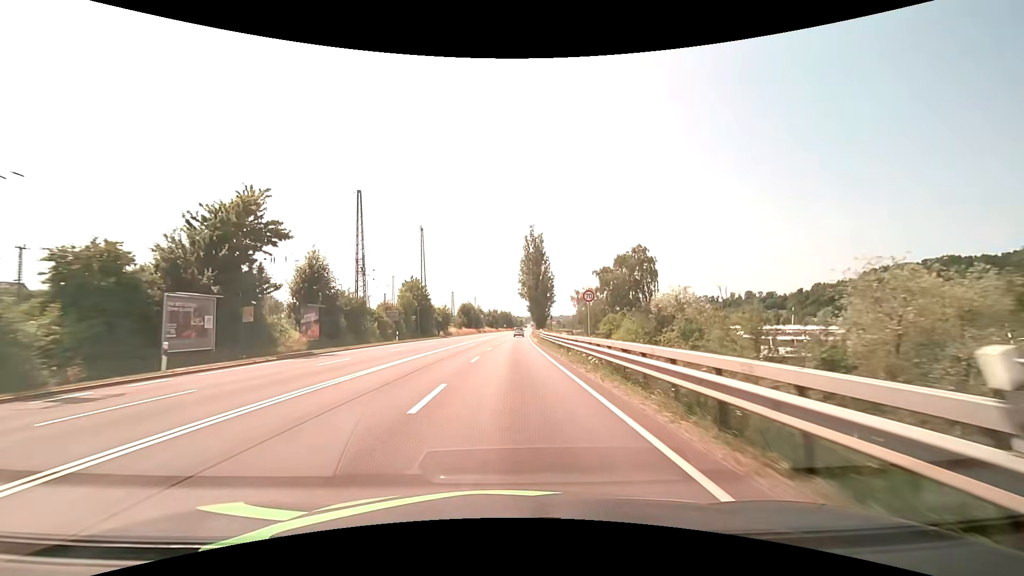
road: primary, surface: asphalt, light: Day
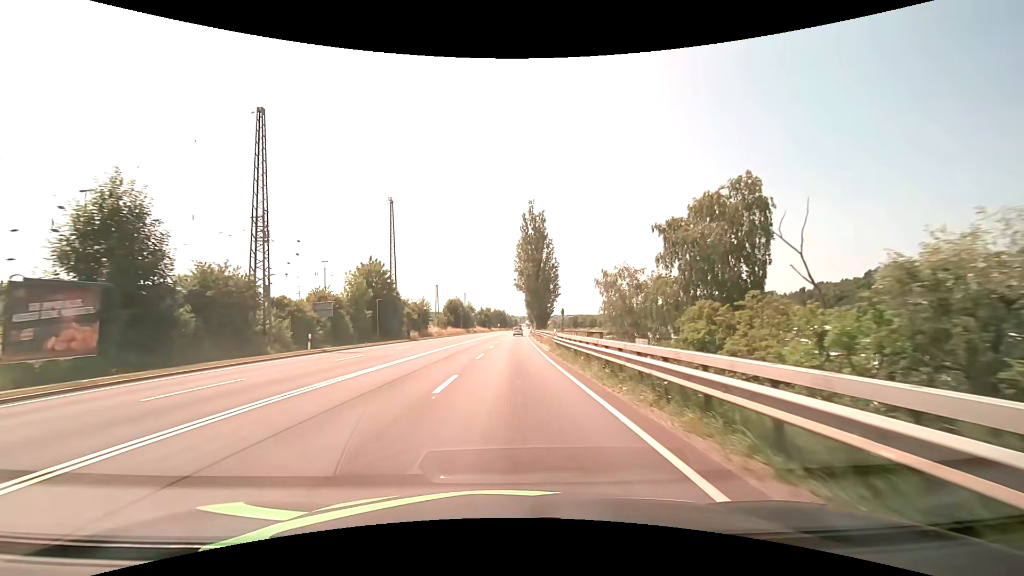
(+0.1, +21.4) m; +1°
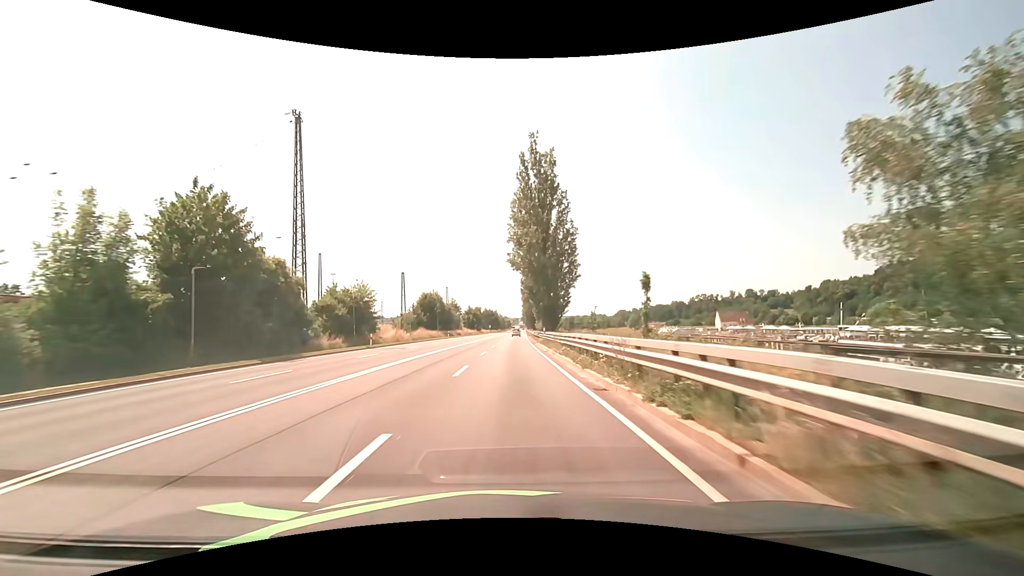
(+0.3, +32.2) m; +1°
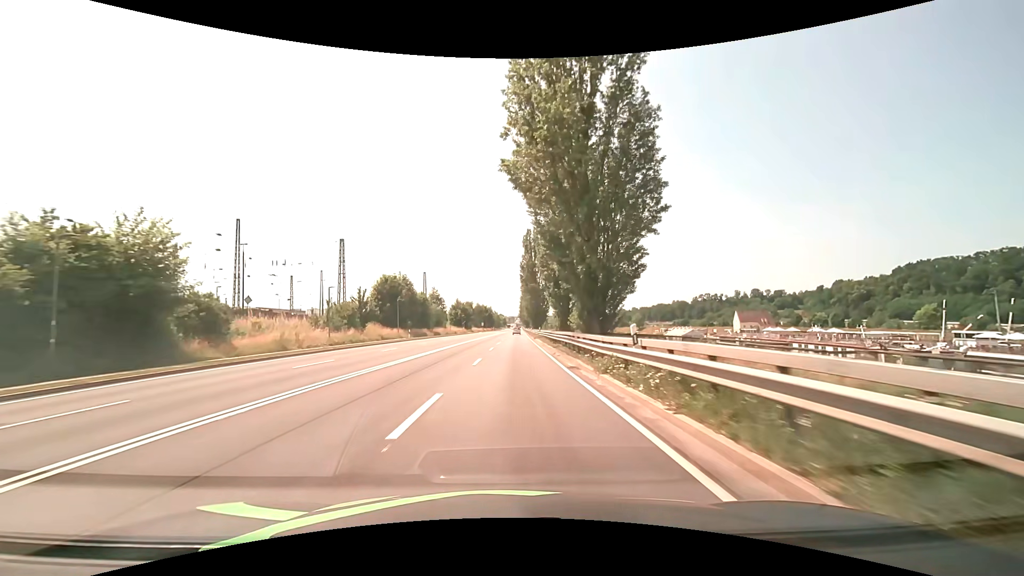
(+0.1, +32.2) m; +1°
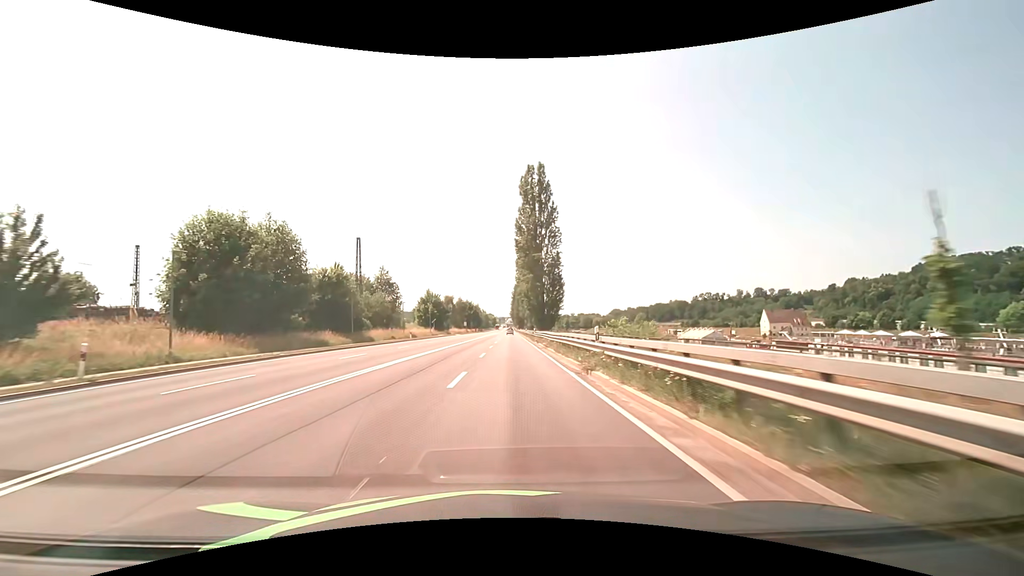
(+0.4, +42.9) m; +1°
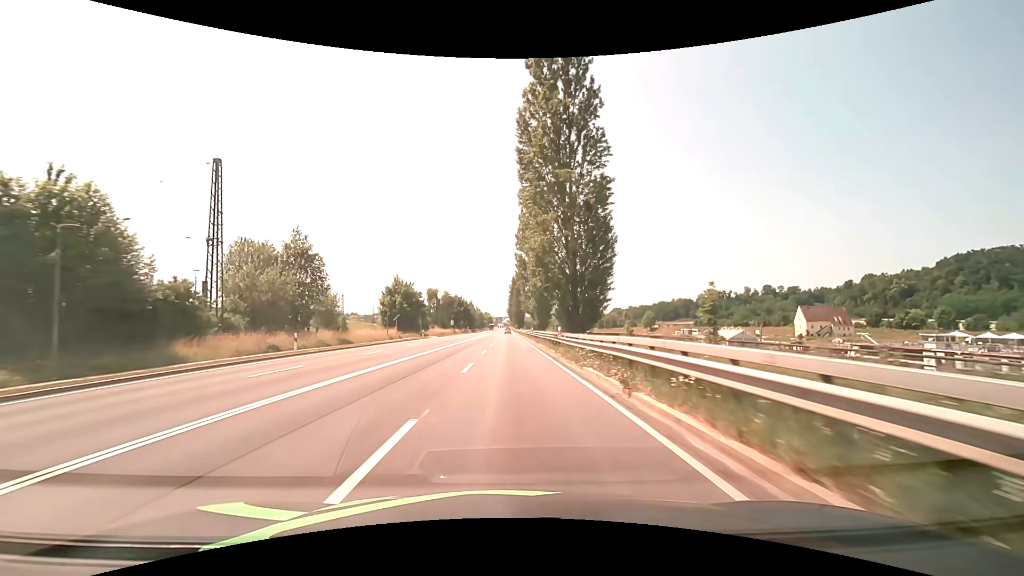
(0.0, +32.2) m; 0°
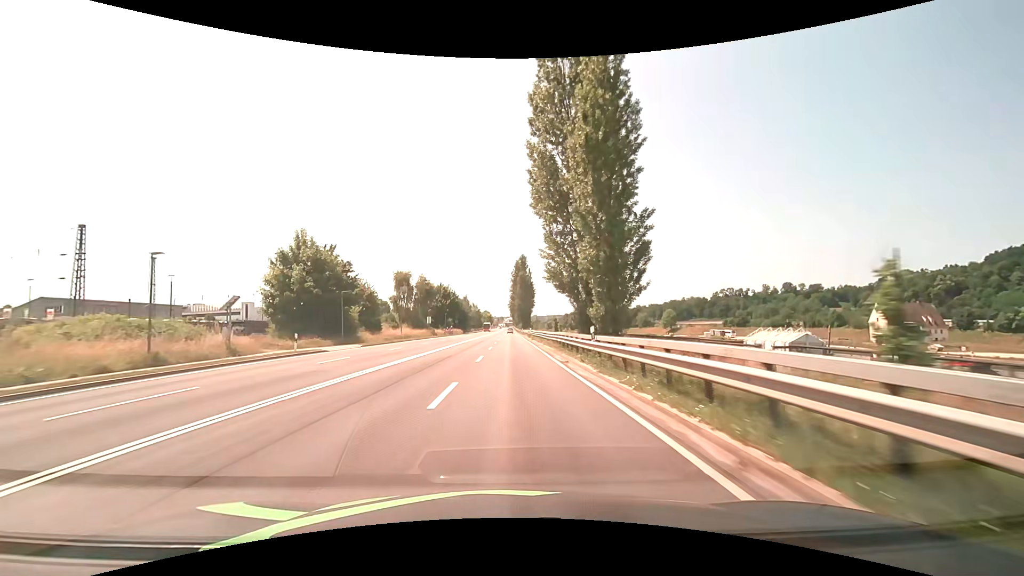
(-0.1, +43.0) m; 0°
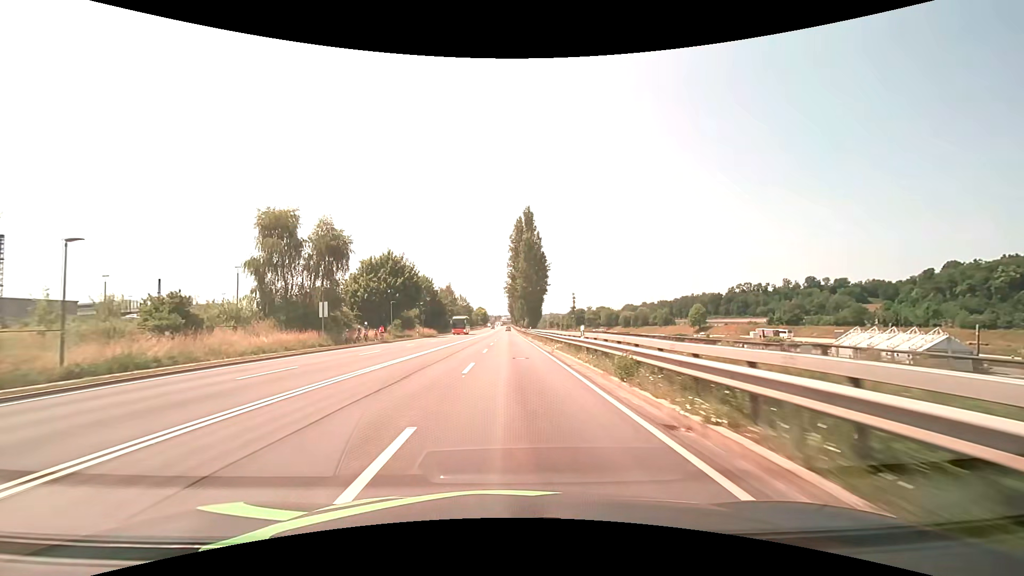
(+0.2, +53.7) m; 0°
(0, +10) (0, +20) (0, +30) (0, +40) (0, +50) (0, +60) (0, +70) (0, +80) (0, +90) (0, +100) m
